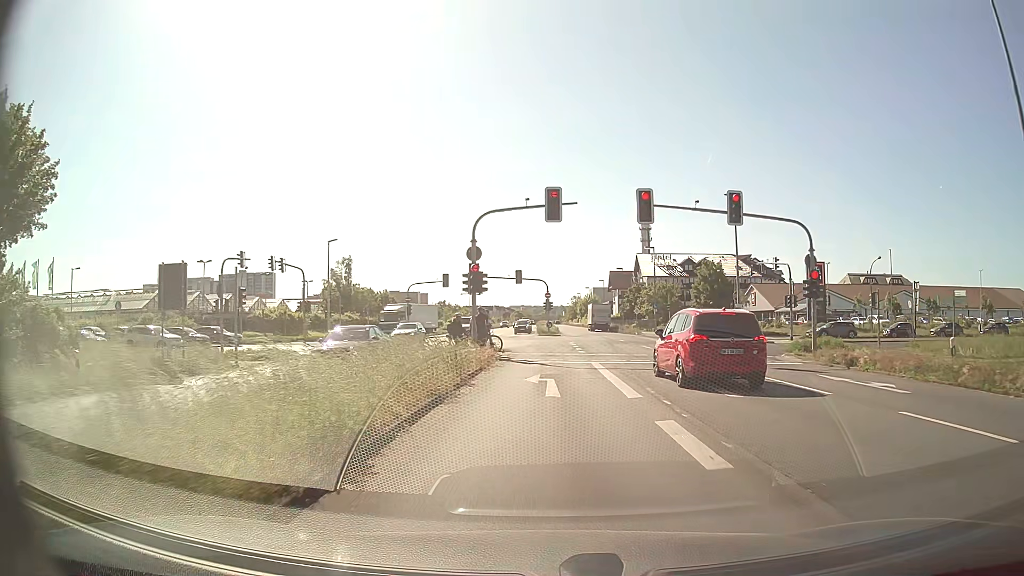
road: primary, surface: asphalt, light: Day
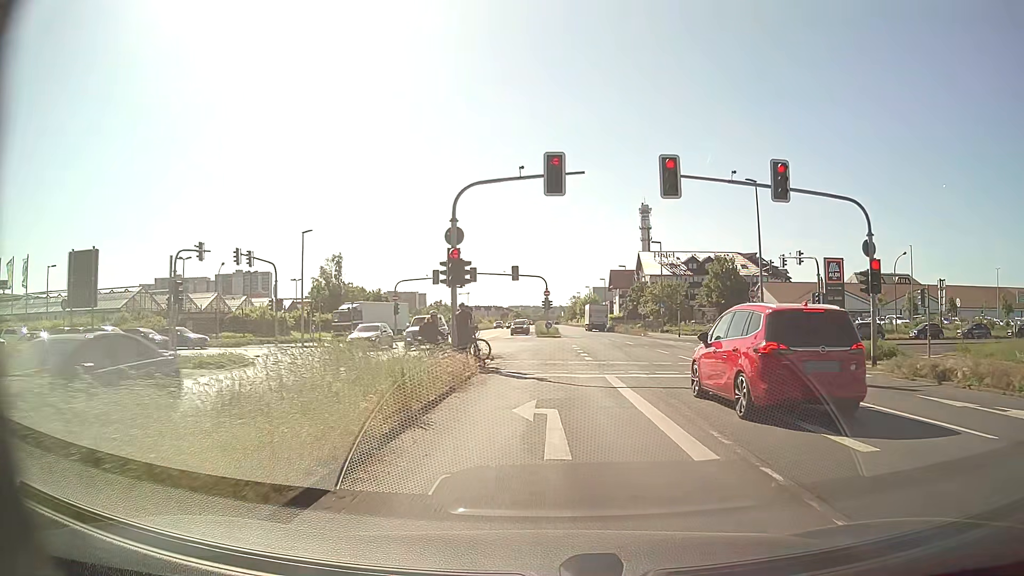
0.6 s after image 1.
(0.0, +5.2) m; 0°
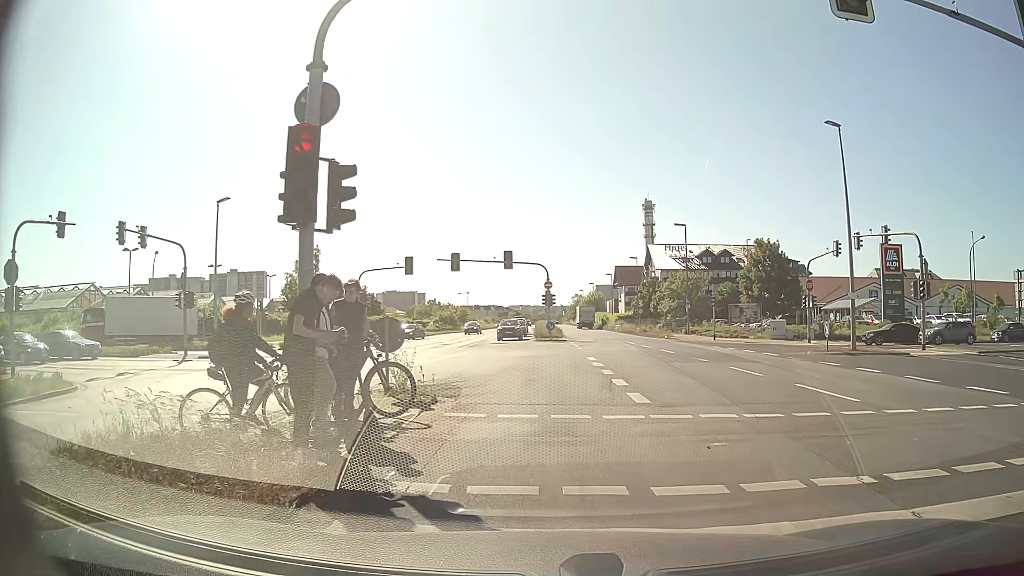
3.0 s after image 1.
(0.0, +12.0) m; +1°
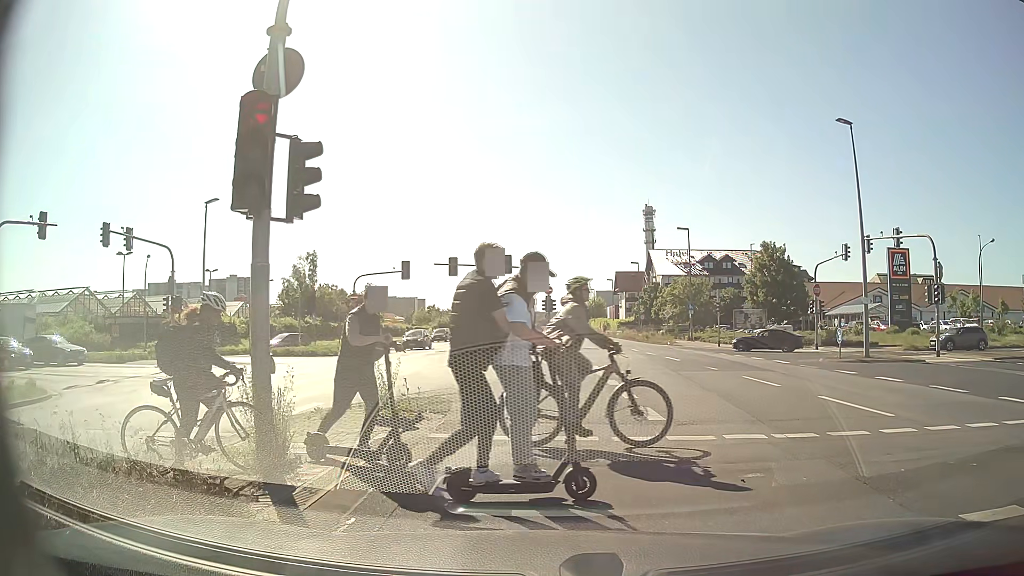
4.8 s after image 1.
(0.0, +1.2) m; -2°
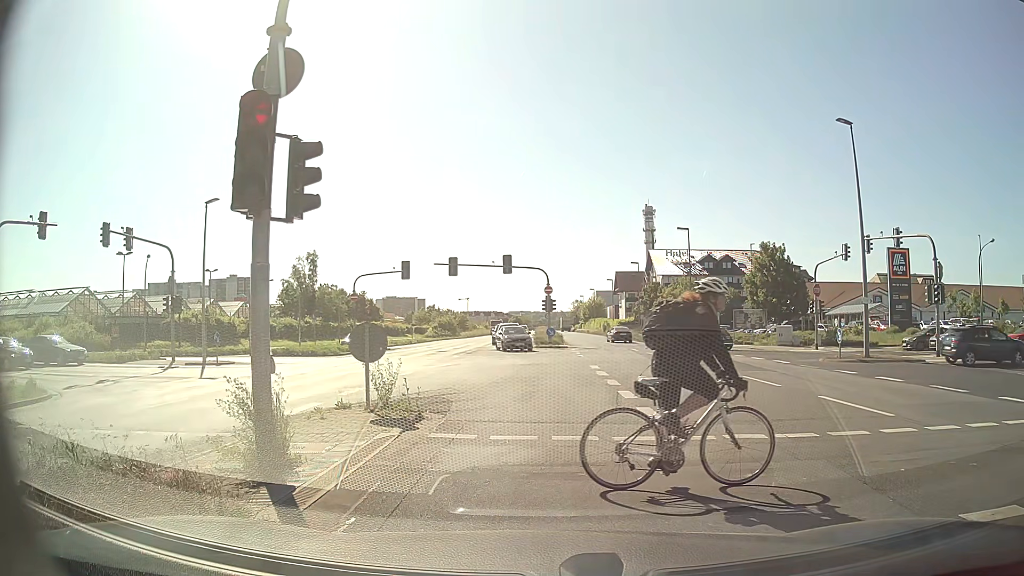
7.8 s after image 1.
(0.0, +0.1) m; 0°
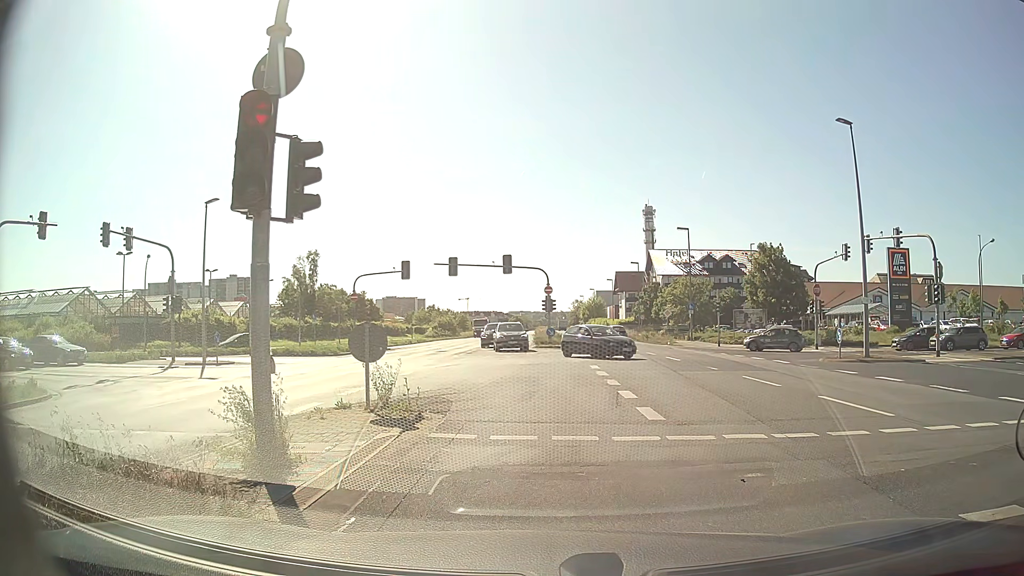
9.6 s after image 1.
(0.0, 0.0) m; 0°
